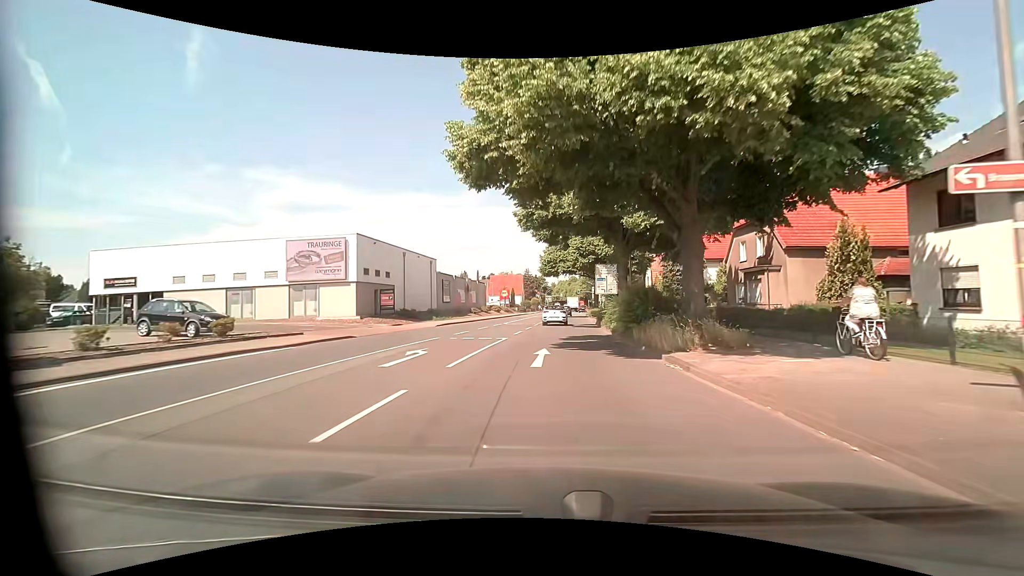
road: primary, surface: asphalt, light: Day
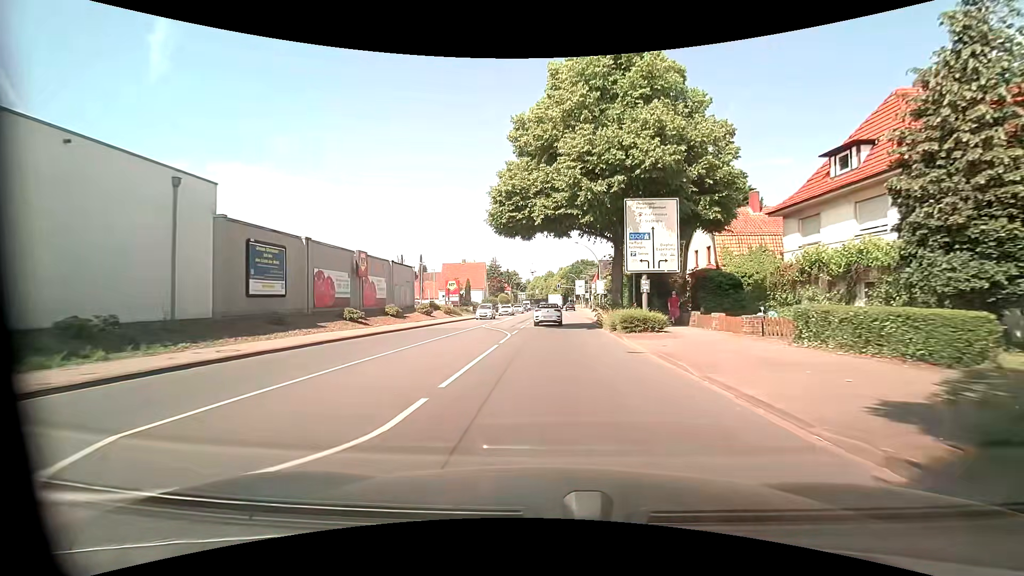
(+0.8, +36.2) m; +3°
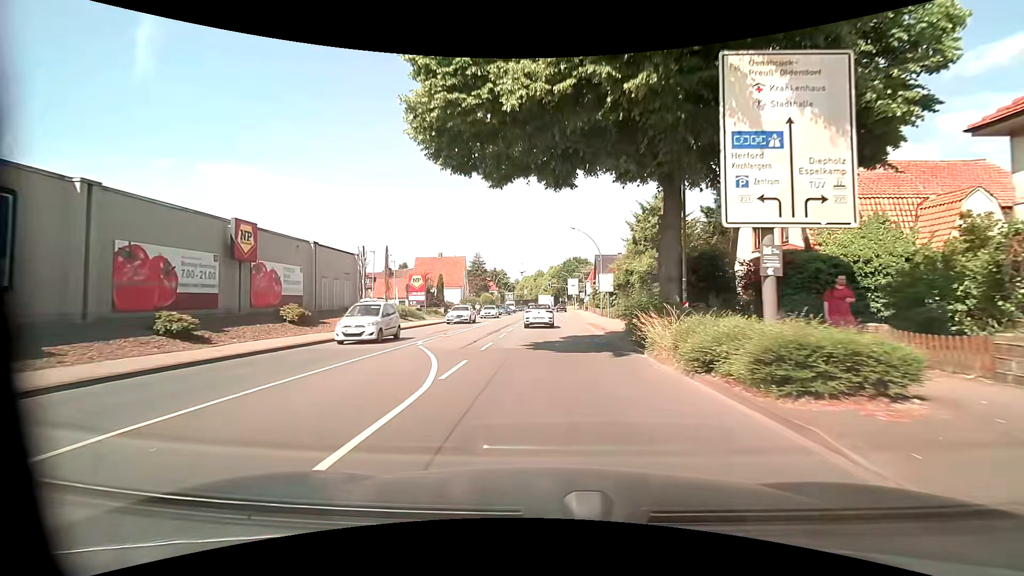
(0.0, +14.2) m; +1°
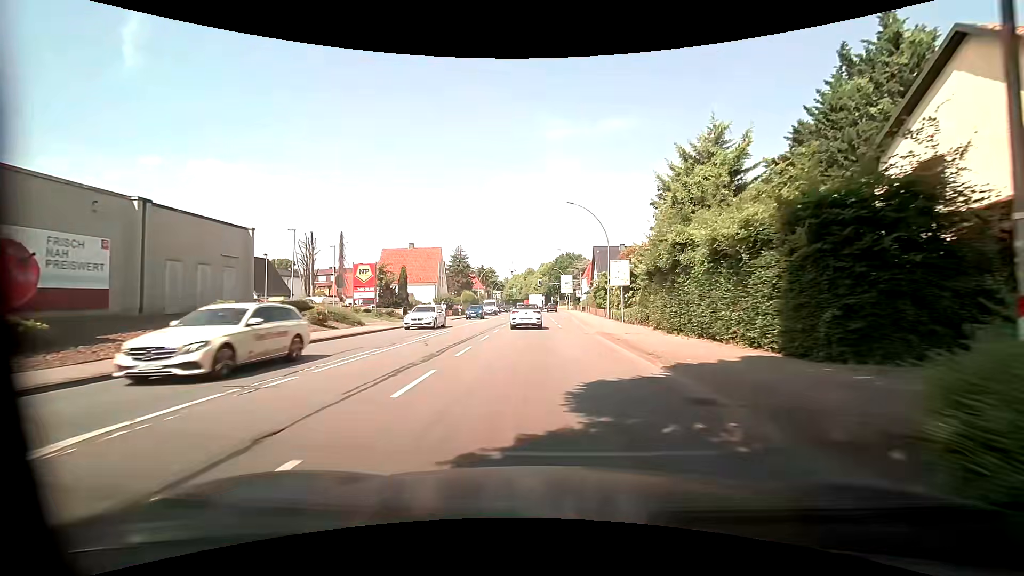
(0.0, +13.8) m; +1°
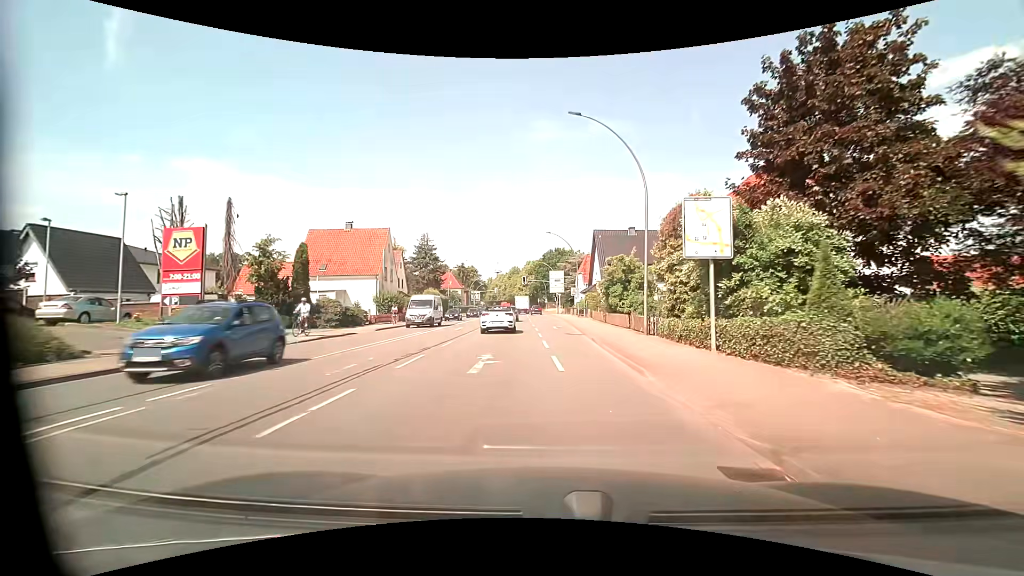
(+0.2, +20.2) m; +1°
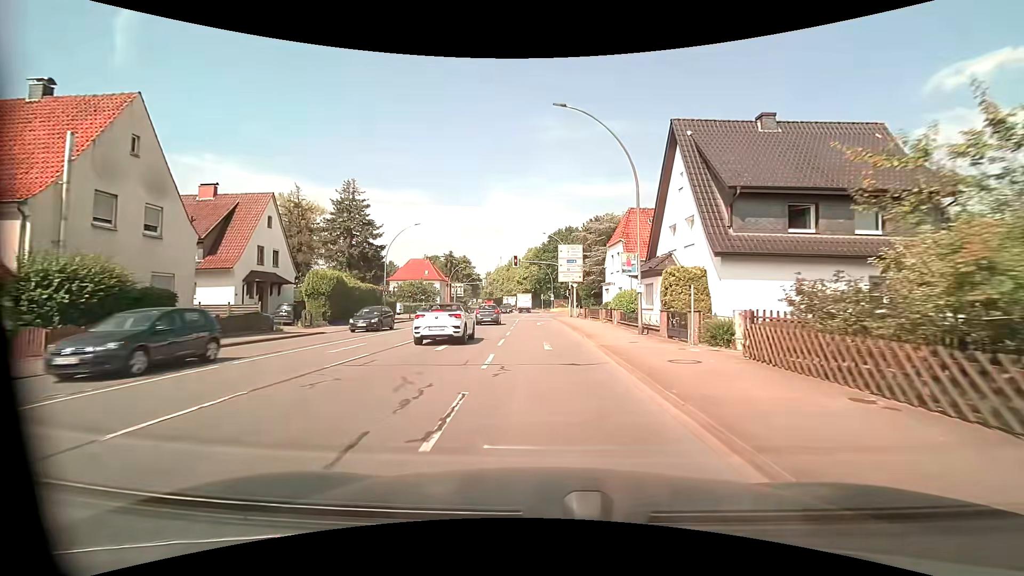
(+0.2, +36.3) m; 0°
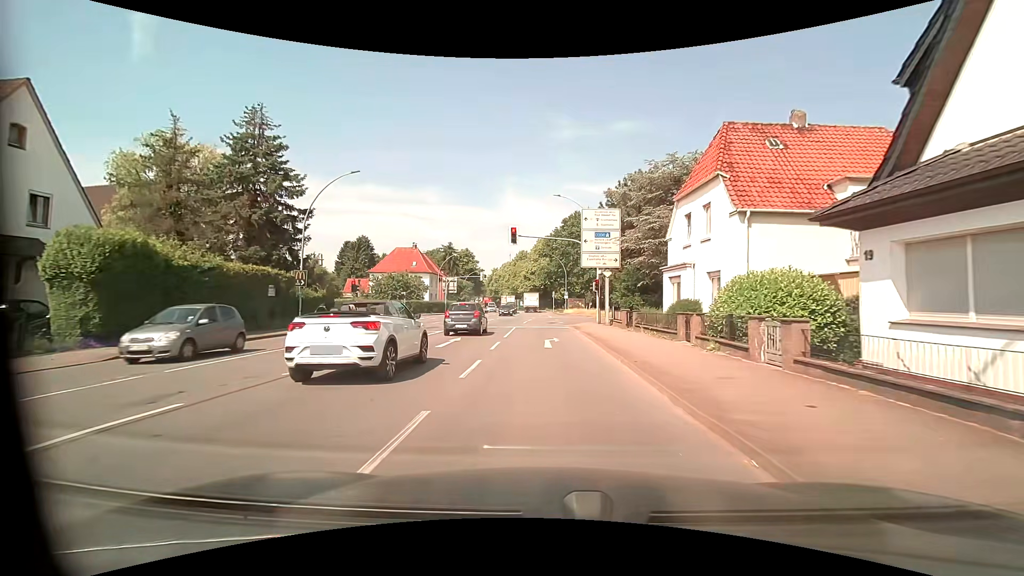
(-0.2, +19.3) m; -2°
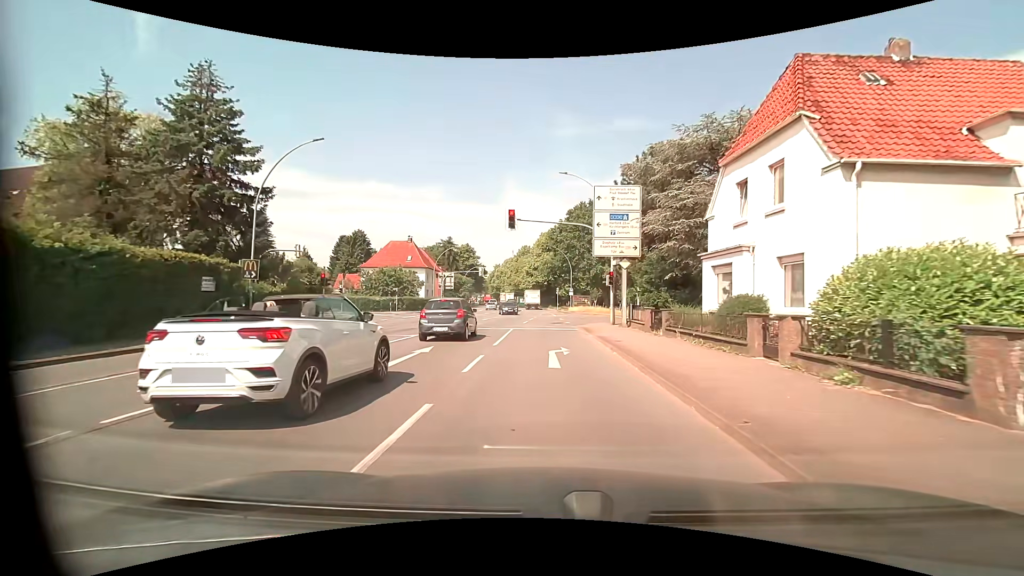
(0.0, +5.6) m; +1°
(0, +10) (0, +20) (0, +30) (+2, +40) (+9, +45) (+19, +47) (+29, +47) (+39, +47) (+49, +47) (+59, +46) m
